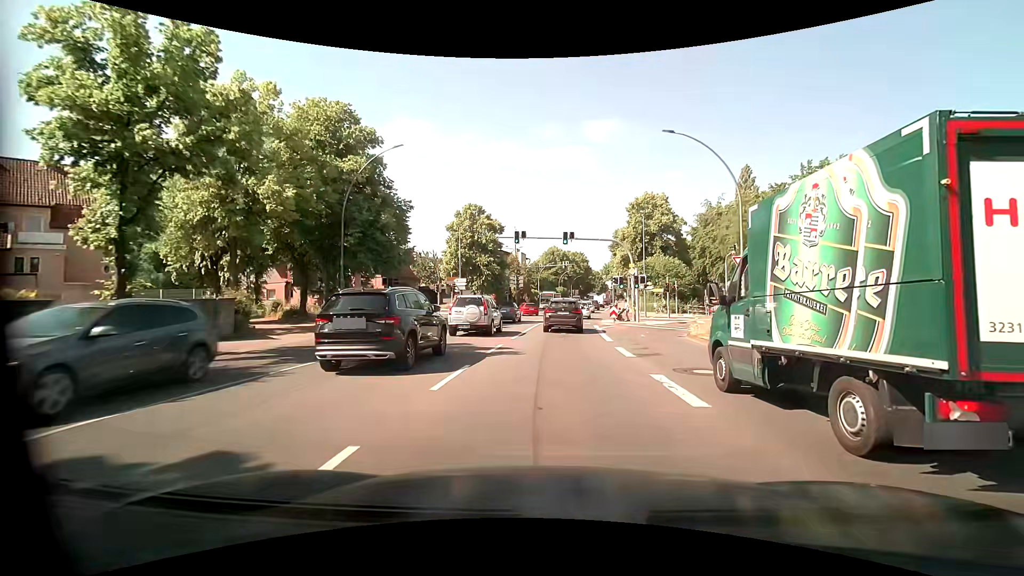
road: primary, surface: asphalt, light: Day
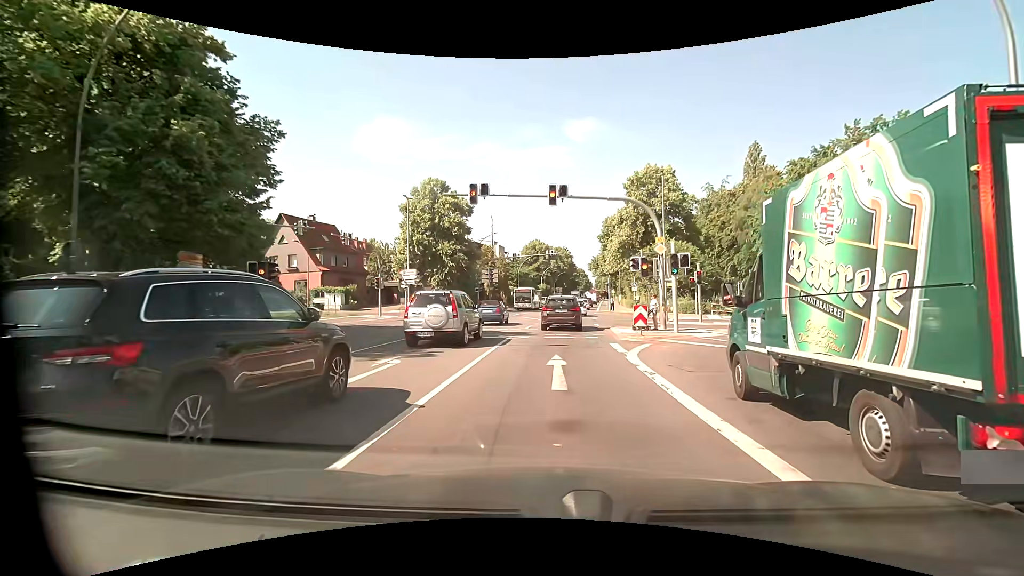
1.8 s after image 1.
(+0.3, +14.6) m; +3°
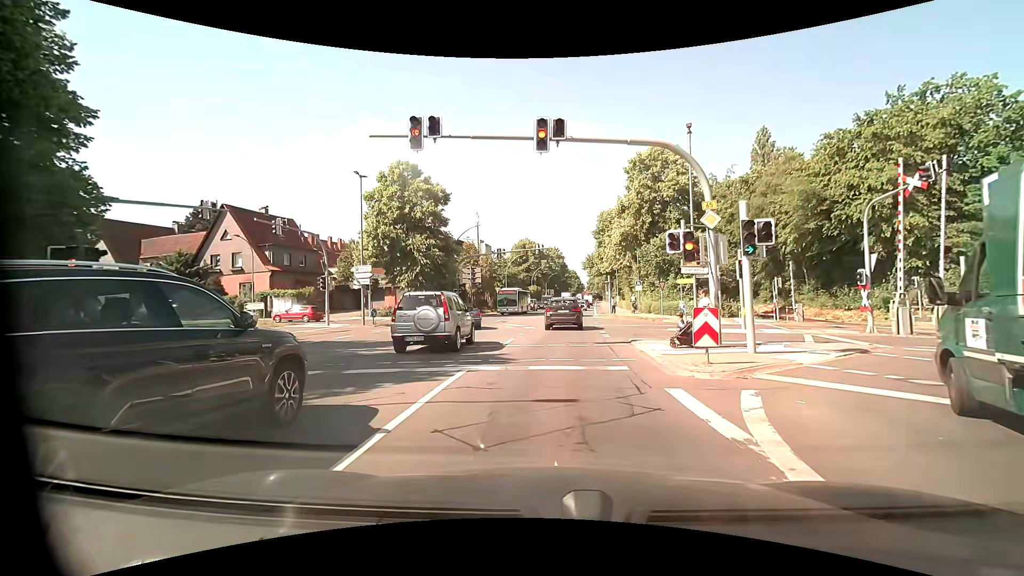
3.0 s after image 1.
(+0.1, +8.3) m; 0°
(0, +10) (+1, +20) (+1, +30) (+2, +40) (+3, +50) (+4, +60) (+5, +70) (+6, +80) (+7, +90) (+8, +100) m
